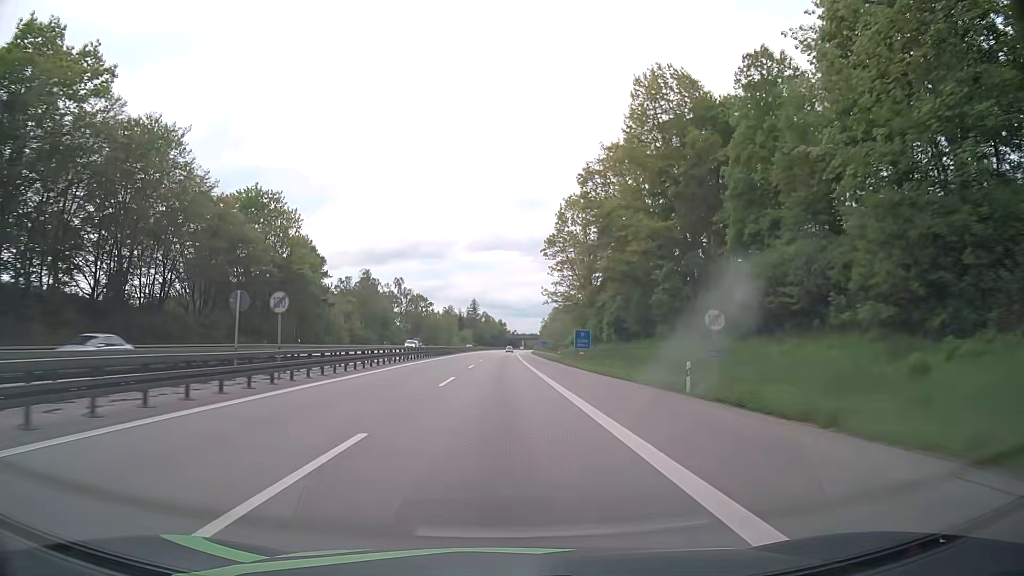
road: motorway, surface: asphalt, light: Day
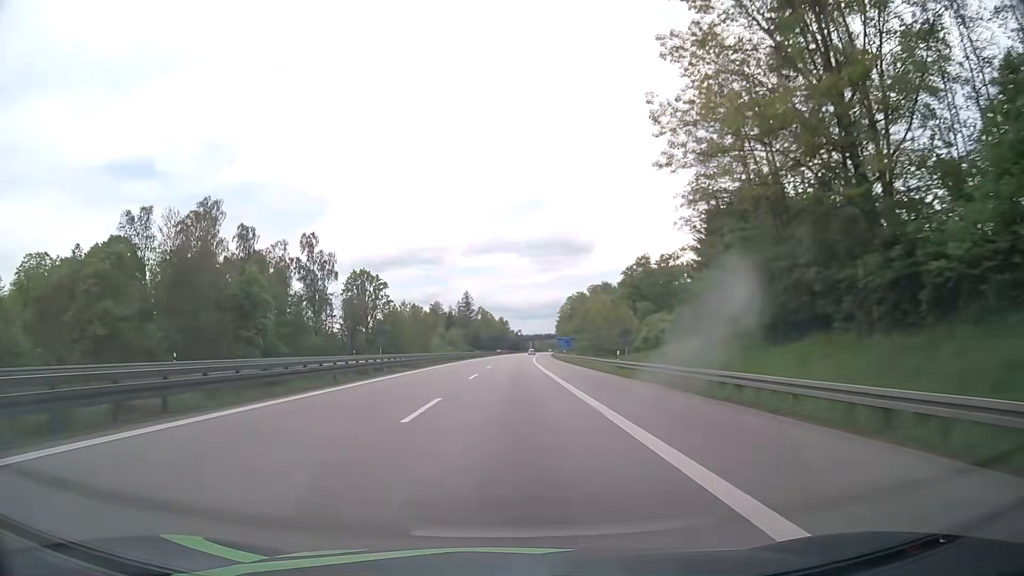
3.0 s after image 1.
(0.0, +83.4) m; 0°
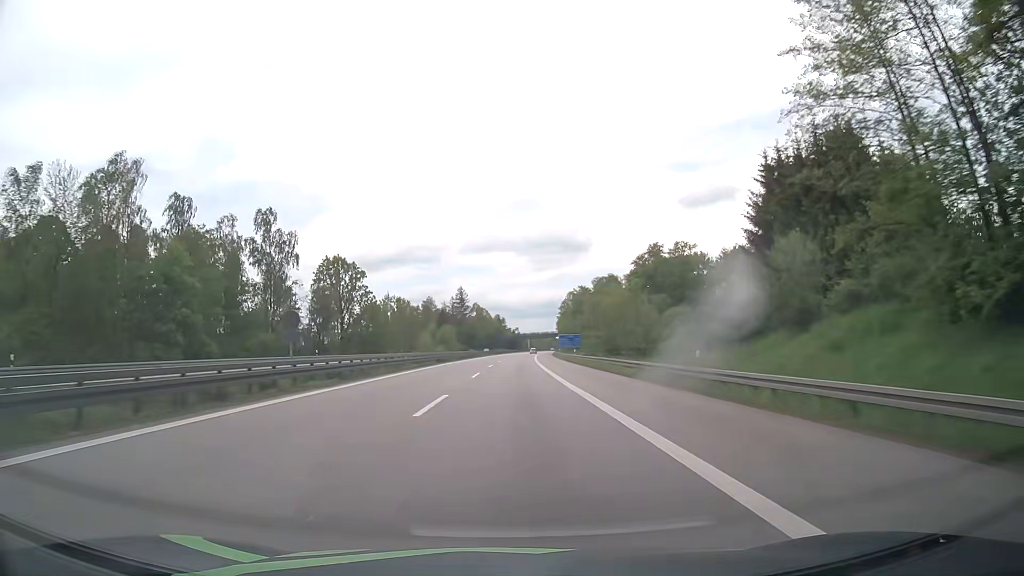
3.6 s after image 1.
(0.0, +17.4) m; 0°
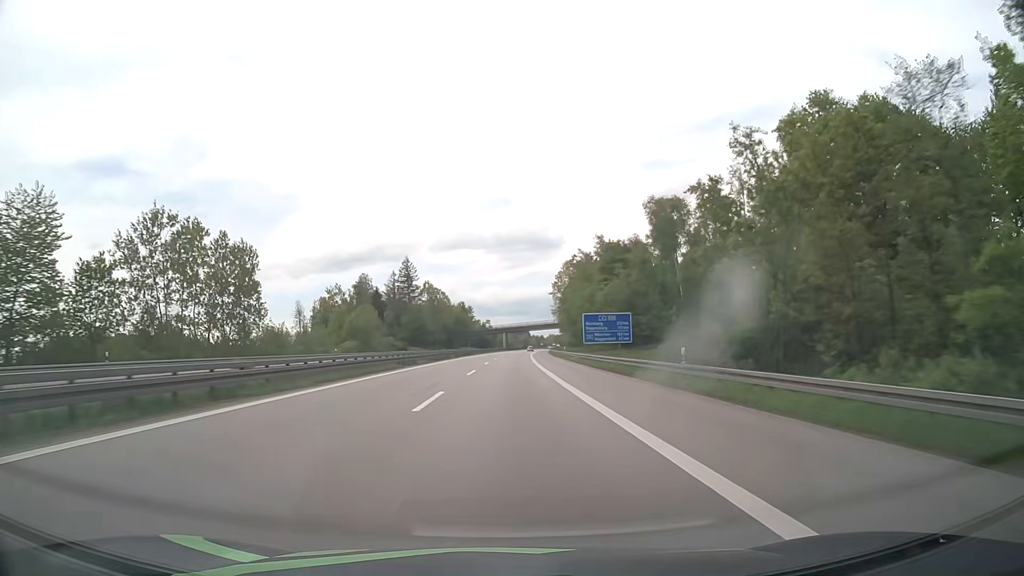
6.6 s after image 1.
(+1.9, +90.6) m; +2°
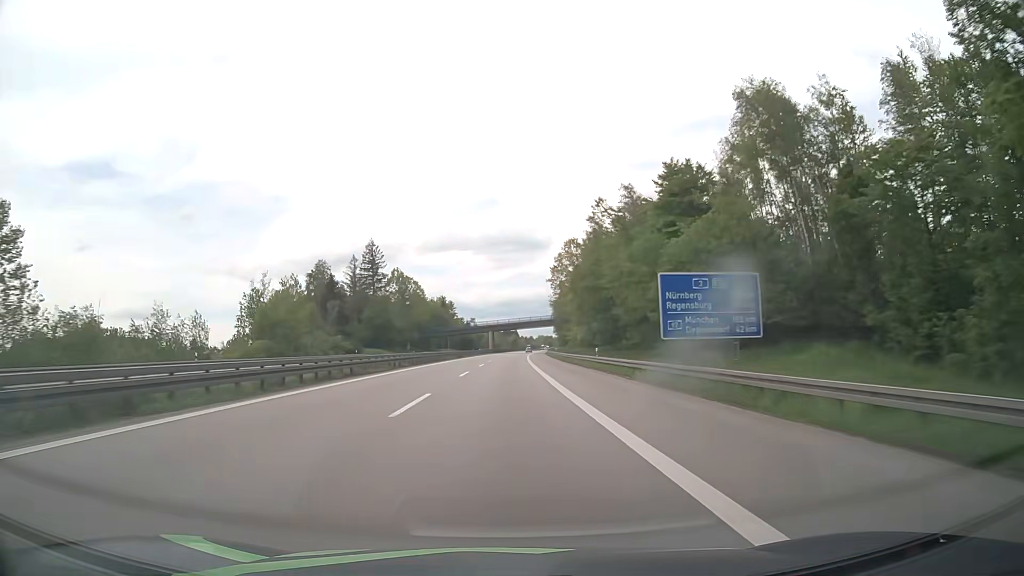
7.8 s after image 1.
(+0.4, +37.8) m; +1°
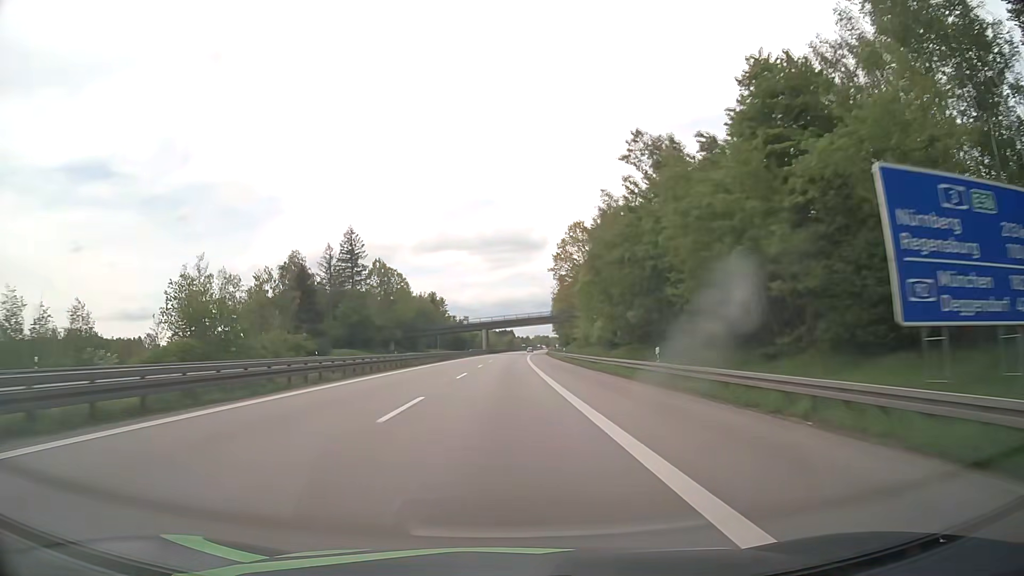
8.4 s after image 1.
(0.0, +19.2) m; 0°
